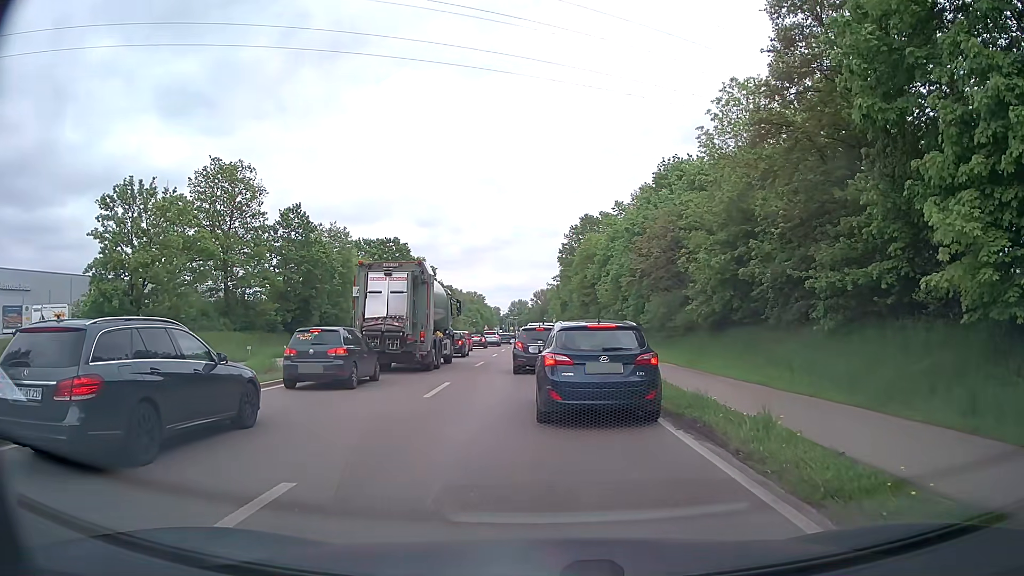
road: primary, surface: asphalt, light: Day
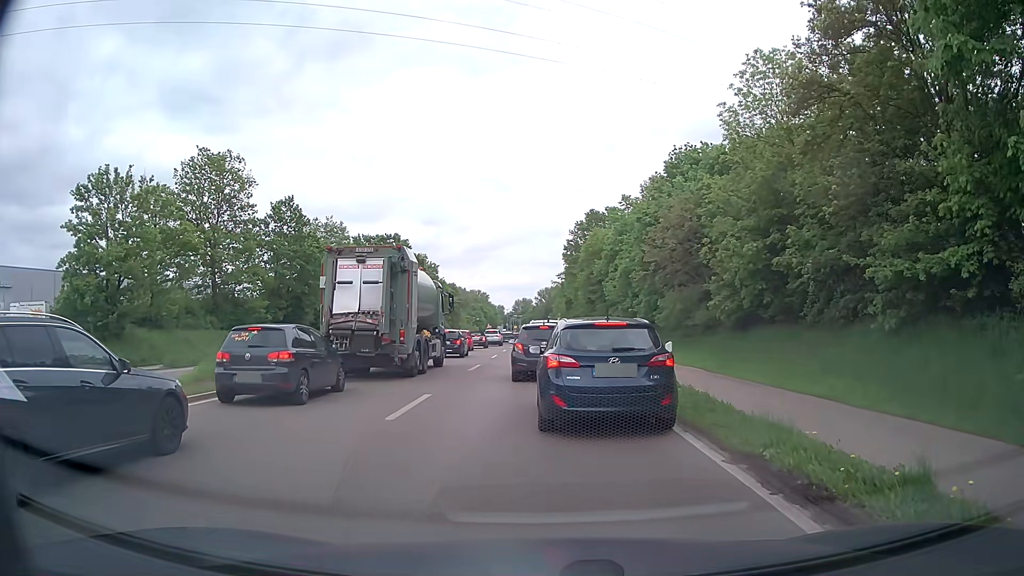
(0.0, +3.7) m; +1°
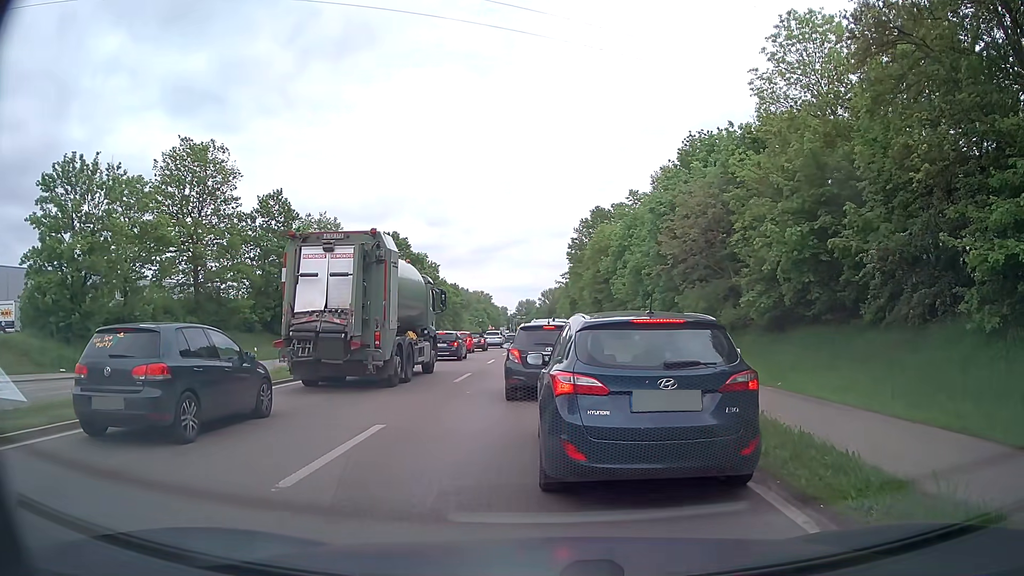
(0.0, +4.2) m; +2°
